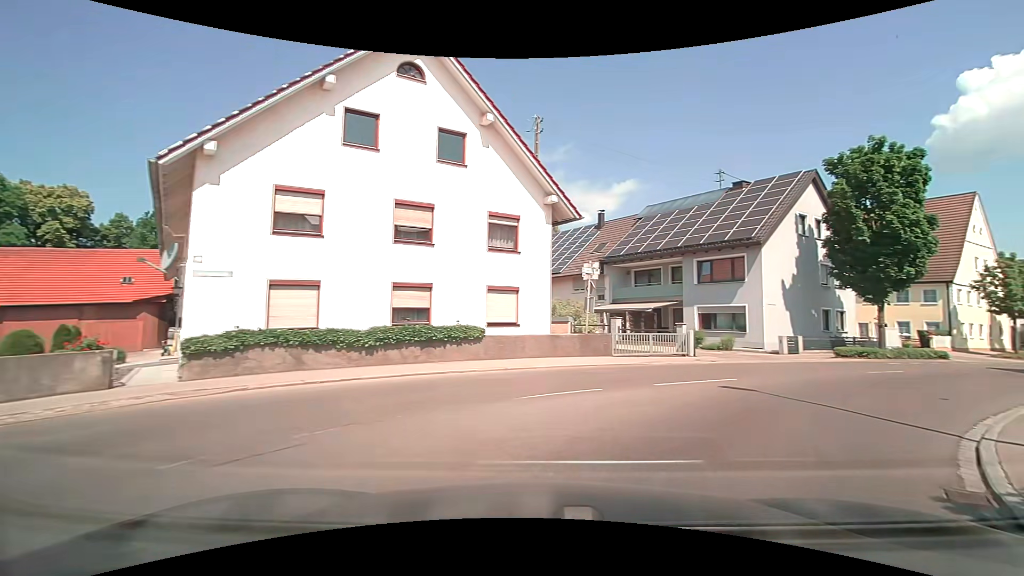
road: tertiary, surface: asphalt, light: Day
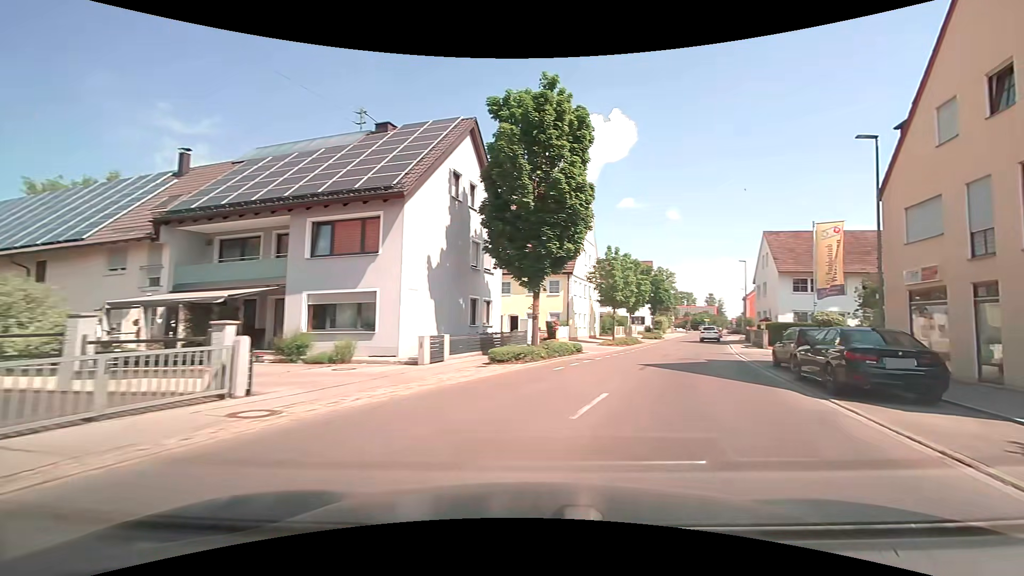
(+4.2, +11.3) m; +38°
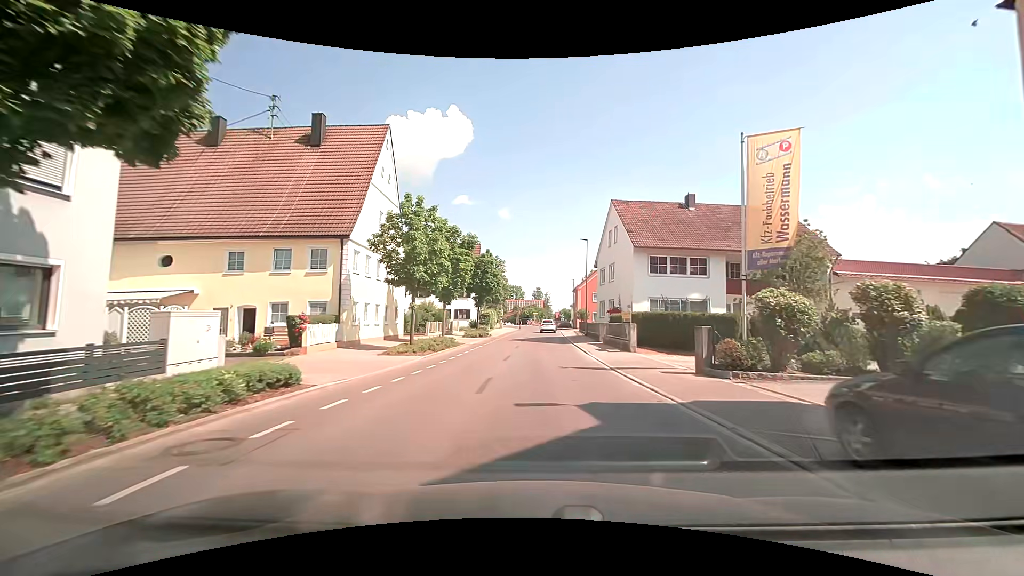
(+3.7, +14.8) m; +21°
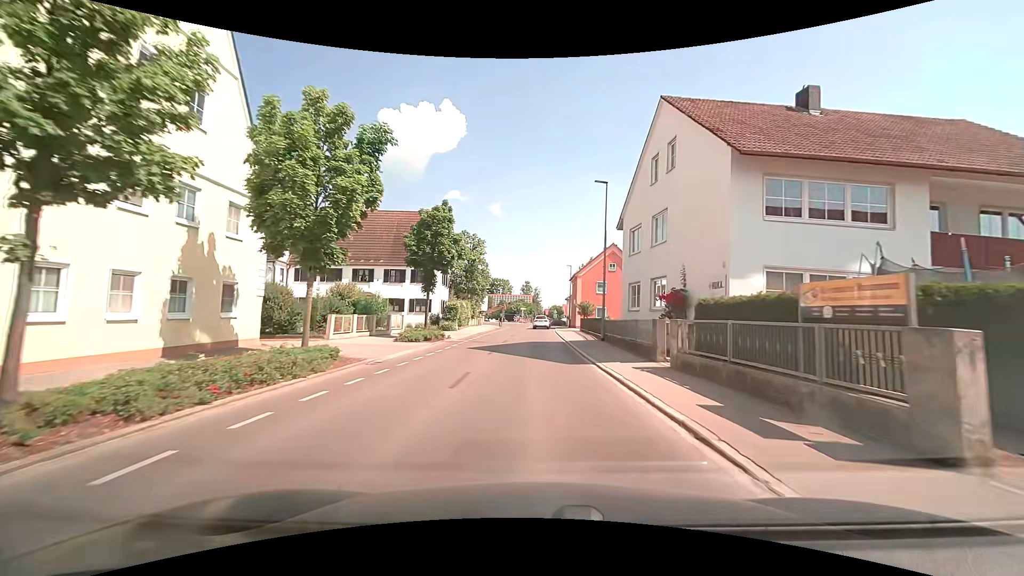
(+0.2, +18.1) m; +1°
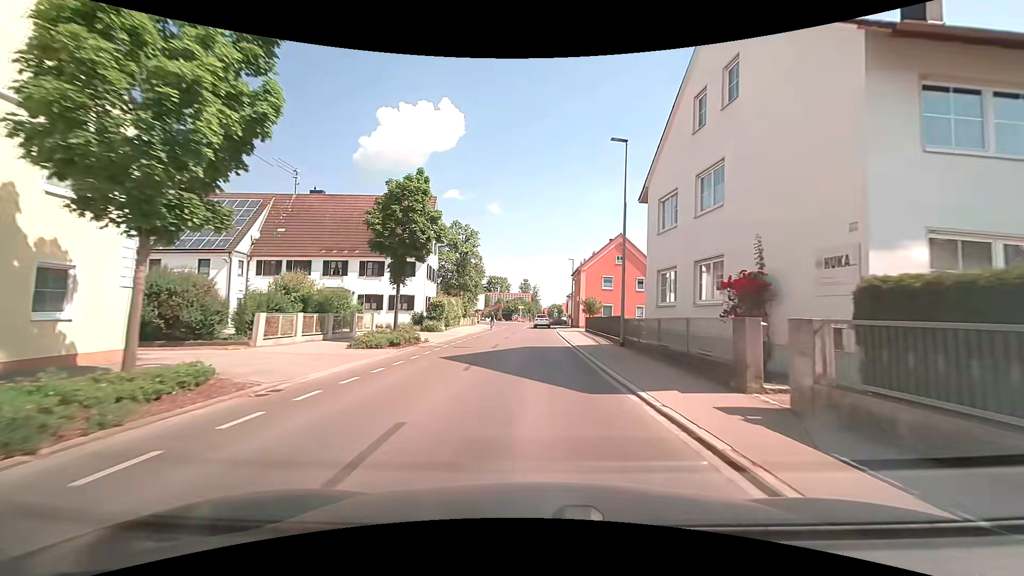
(0.0, +6.2) m; 0°
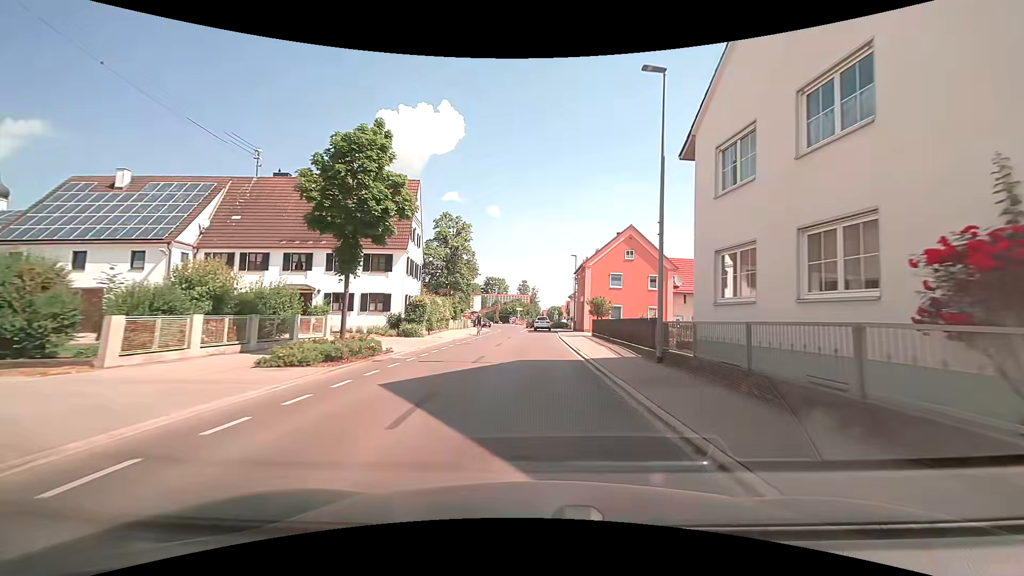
(0.0, +6.3) m; 0°
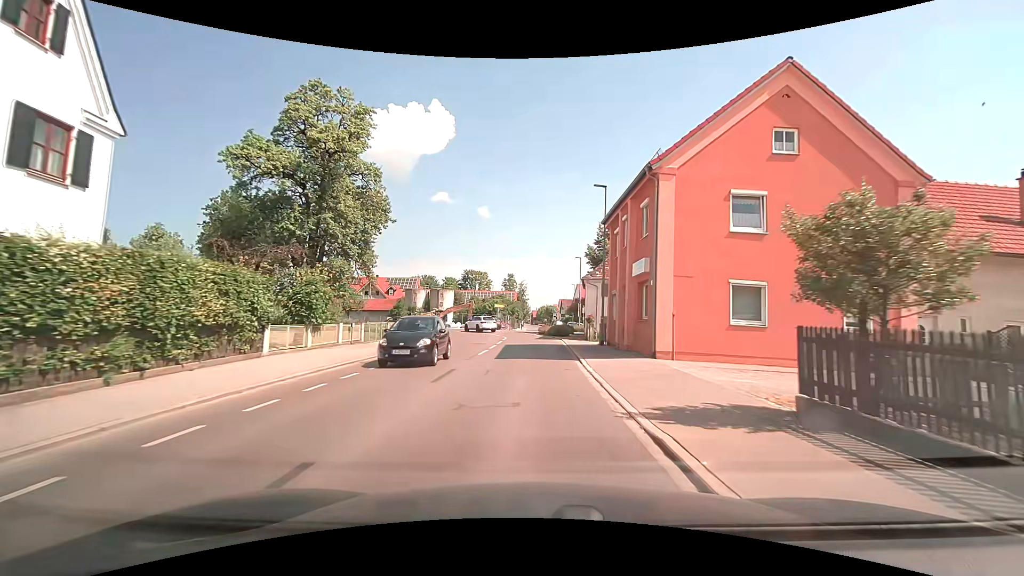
(+0.3, +31.1) m; +2°
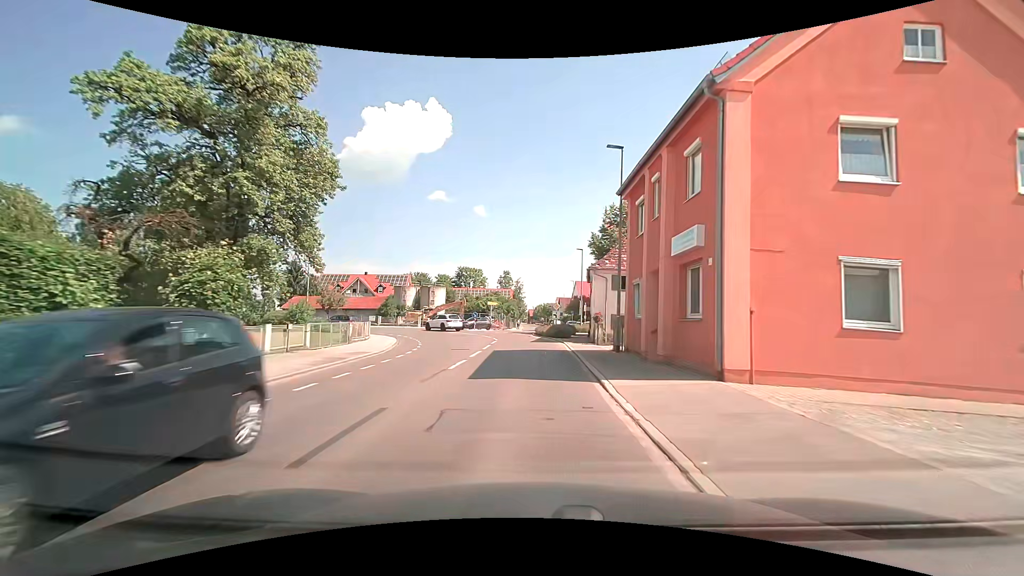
(0.0, +6.1) m; 0°
(0, +10) (0, +20) (0, +30) (-2, +40) (-8, +48) (-15, +54) (-25, +58) (-34, +61) (-44, +64) (-53, +67) m
